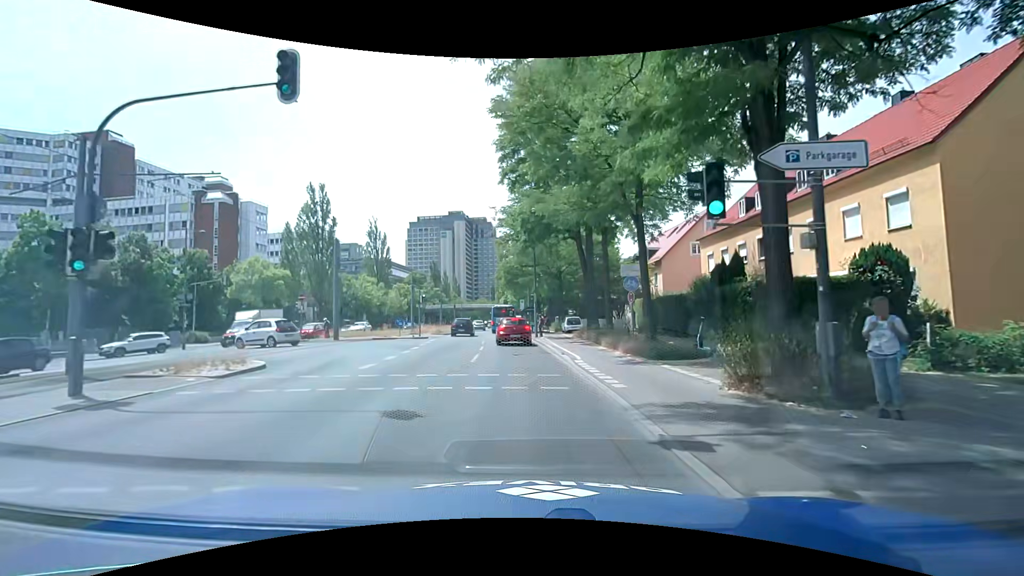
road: secondary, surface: asphalt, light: Day
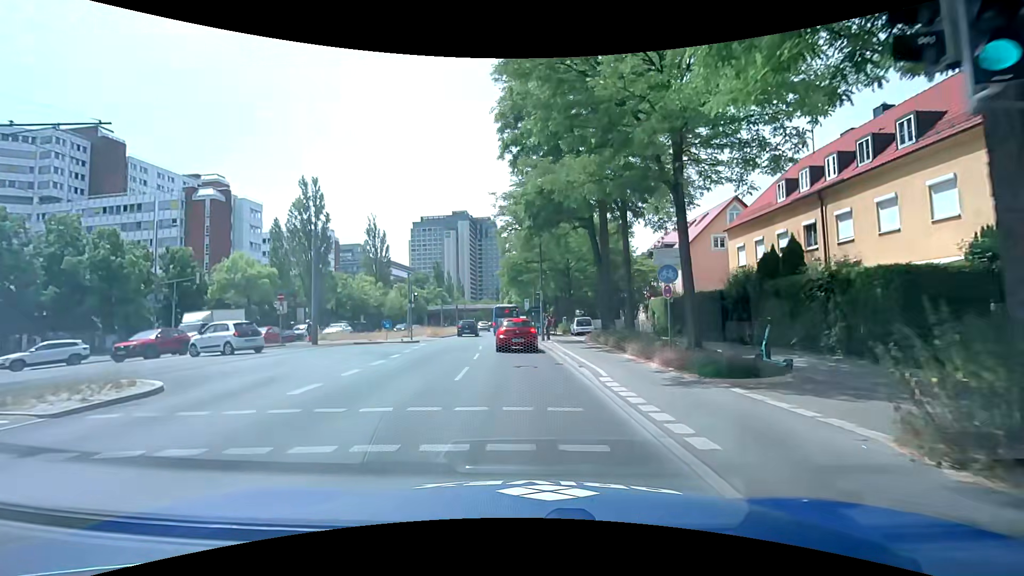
(0.0, +4.3) m; -1°
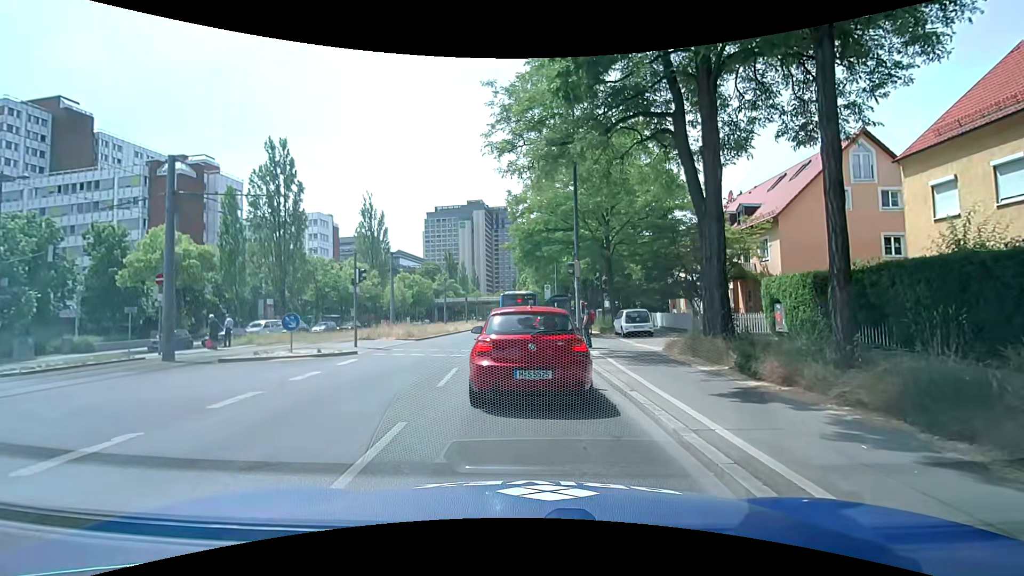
(-0.3, +13.5) m; -3°
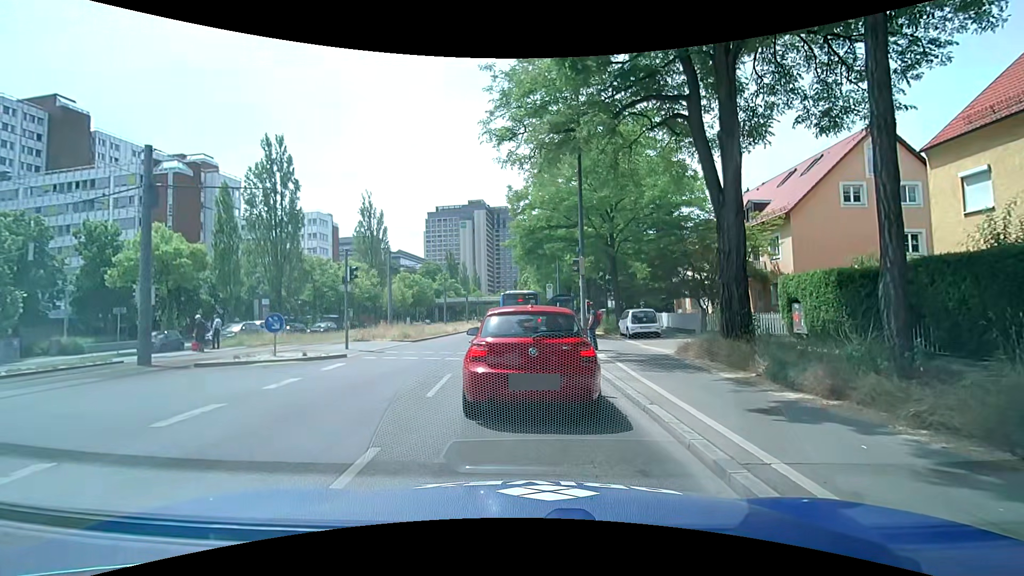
(0.0, +1.0) m; 0°
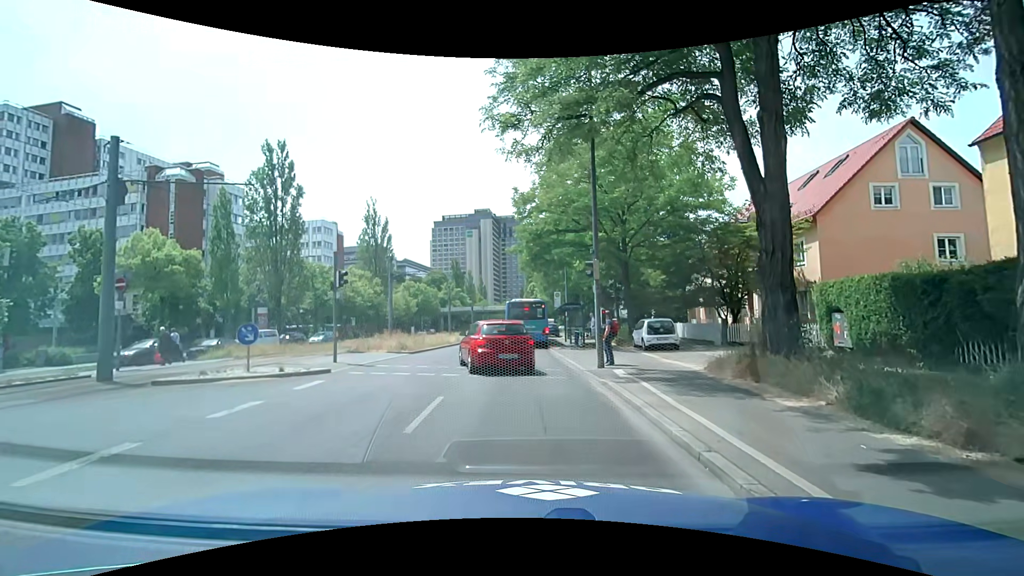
(0.0, +1.9) m; +2°
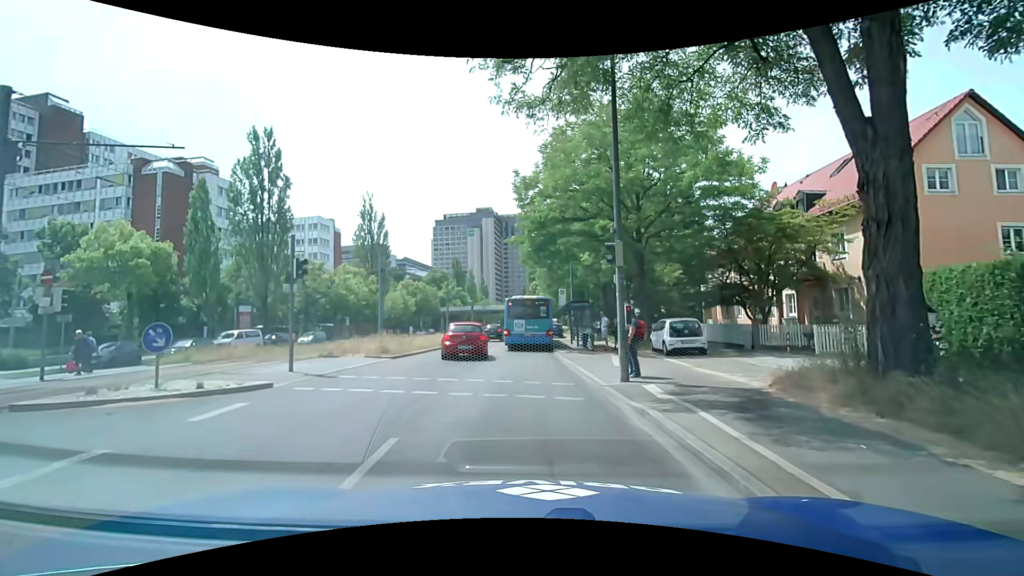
(0.0, +3.6) m; 0°
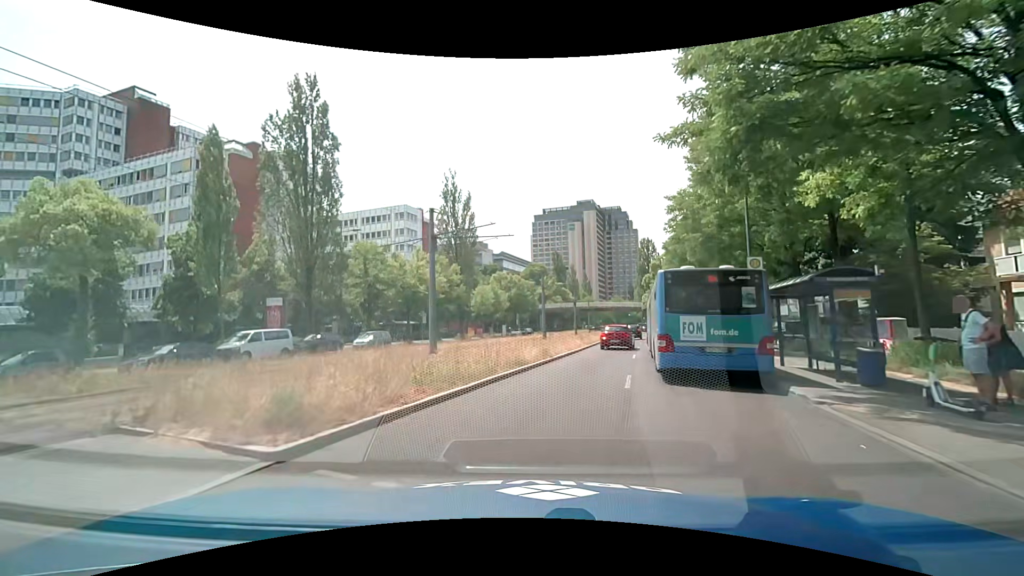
(-1.7, +15.4) m; -12°
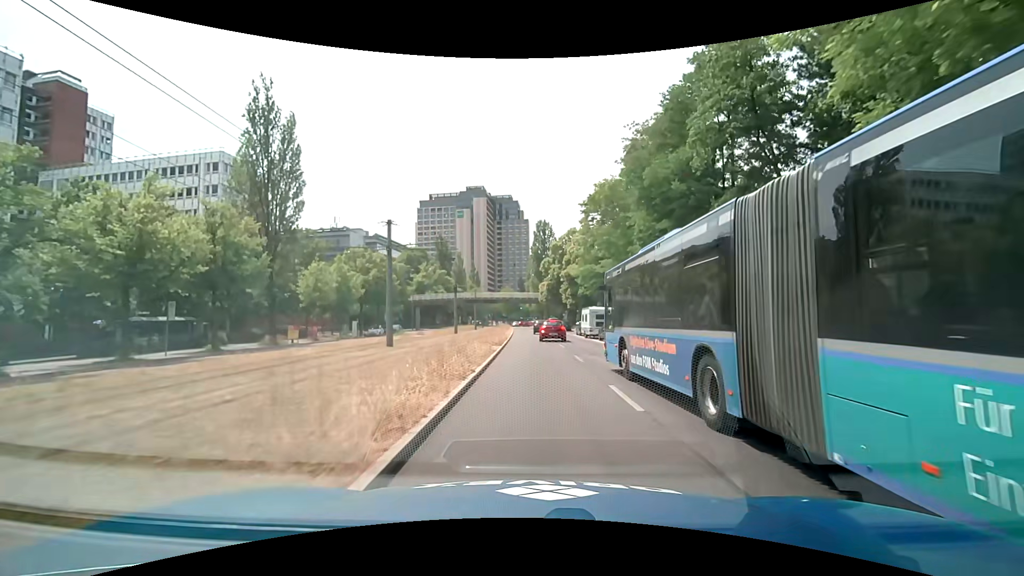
(+2.7, +23.3) m; +13°
(0, +10) (0, +20) (0, +30) (0, +40) (0, +50) (0, +60) (0, +70) (0, +80) (0, +90) (0, +100) m
